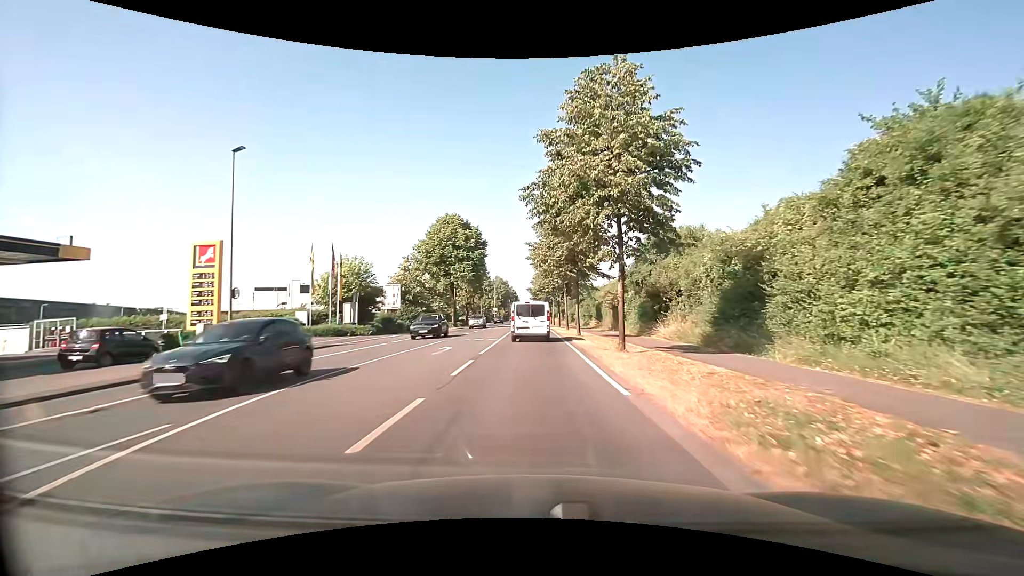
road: secondary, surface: asphalt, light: Day
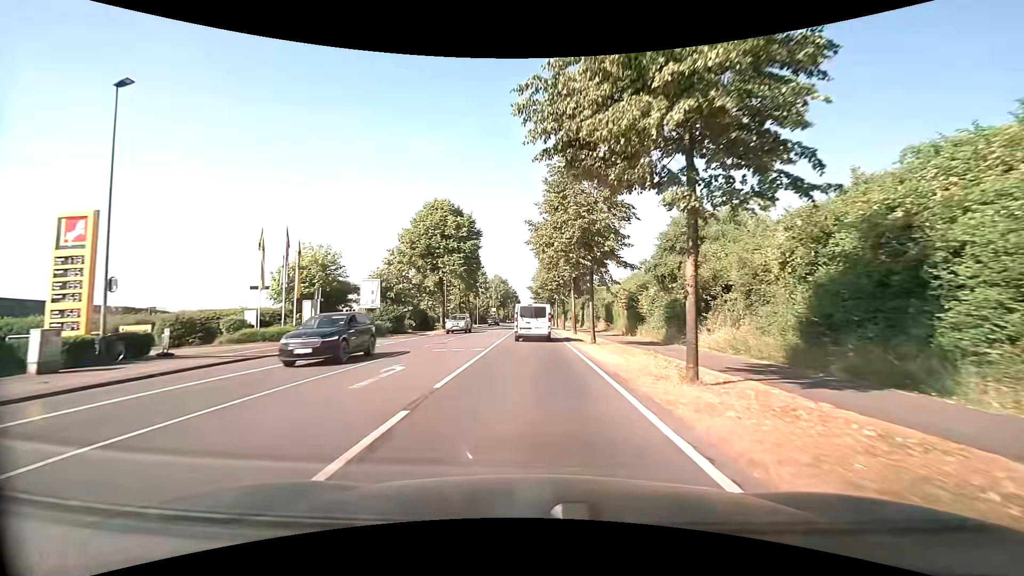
(0.0, +7.7) m; 0°
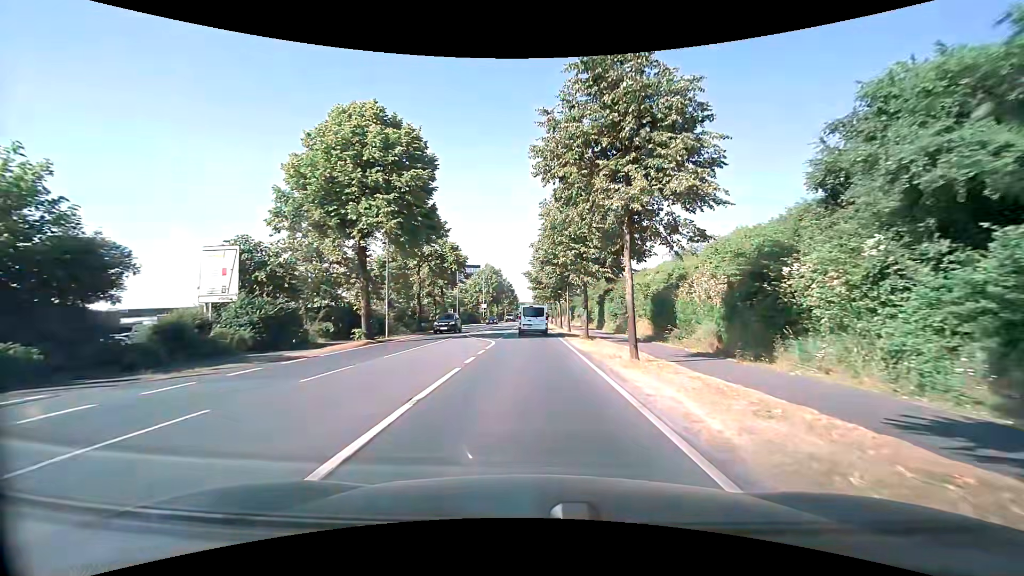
(+0.1, +23.0) m; 0°
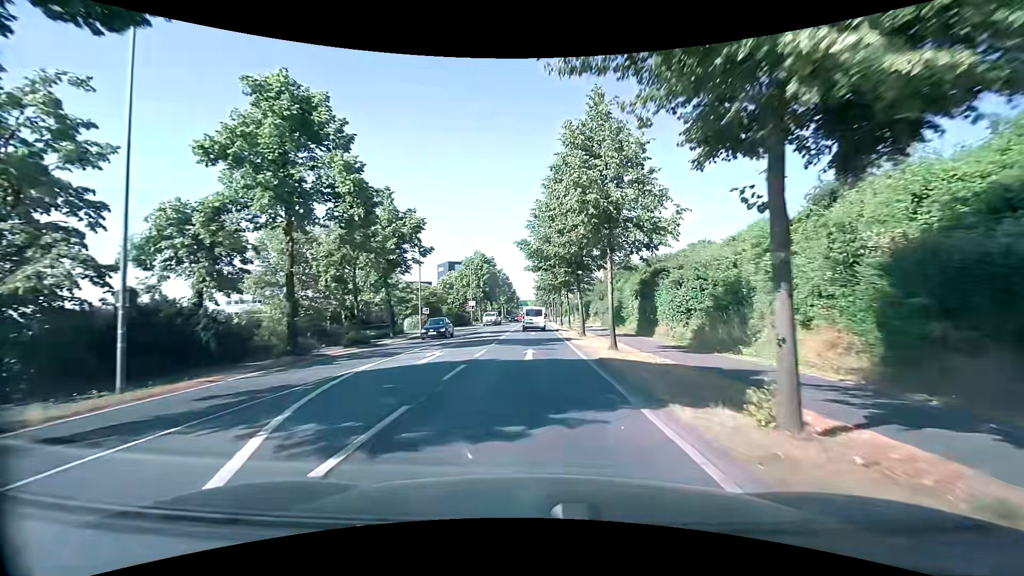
(0.0, +22.9) m; 0°
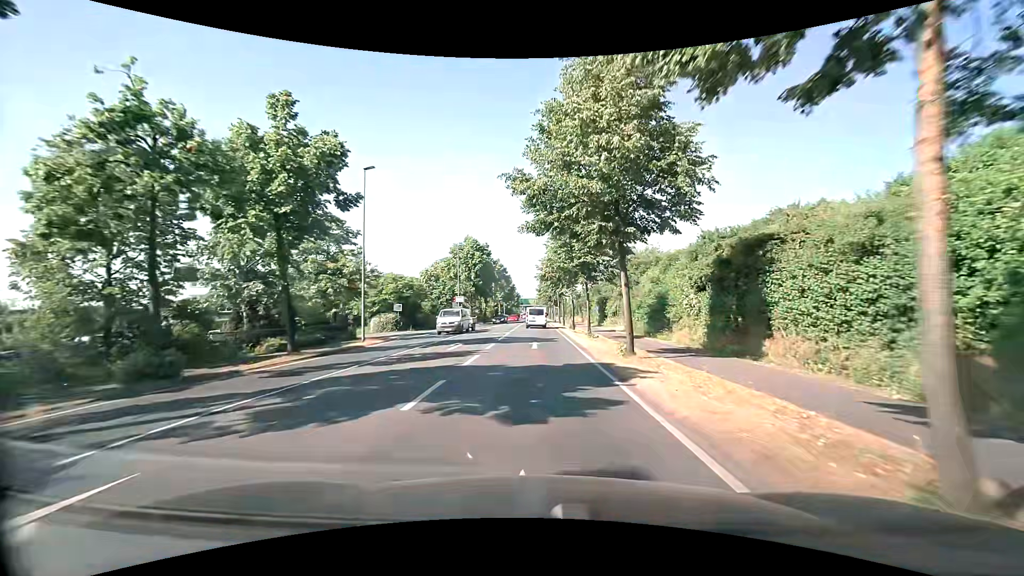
(-0.1, +15.3) m; 0°
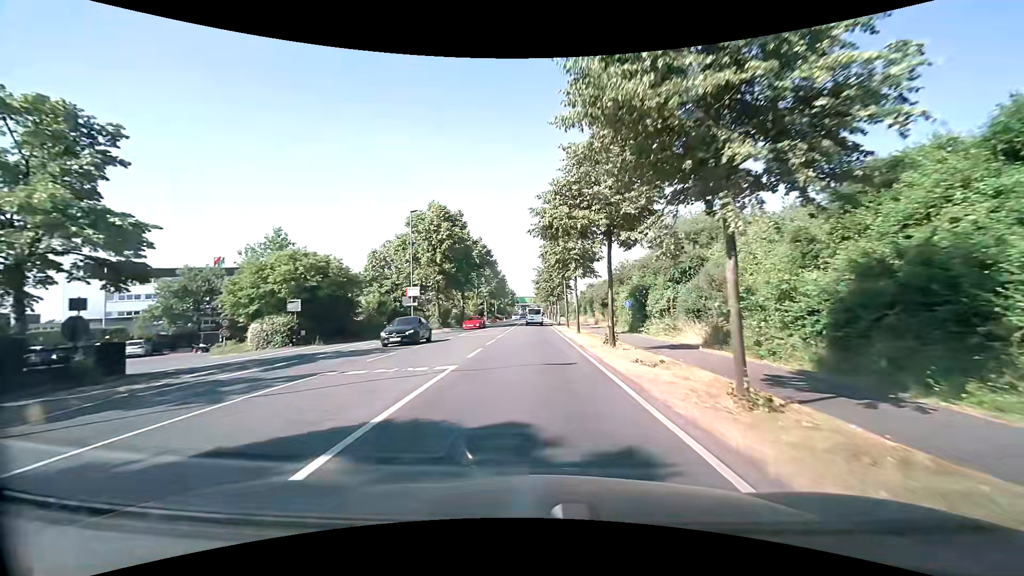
(+0.2, +23.1) m; 0°
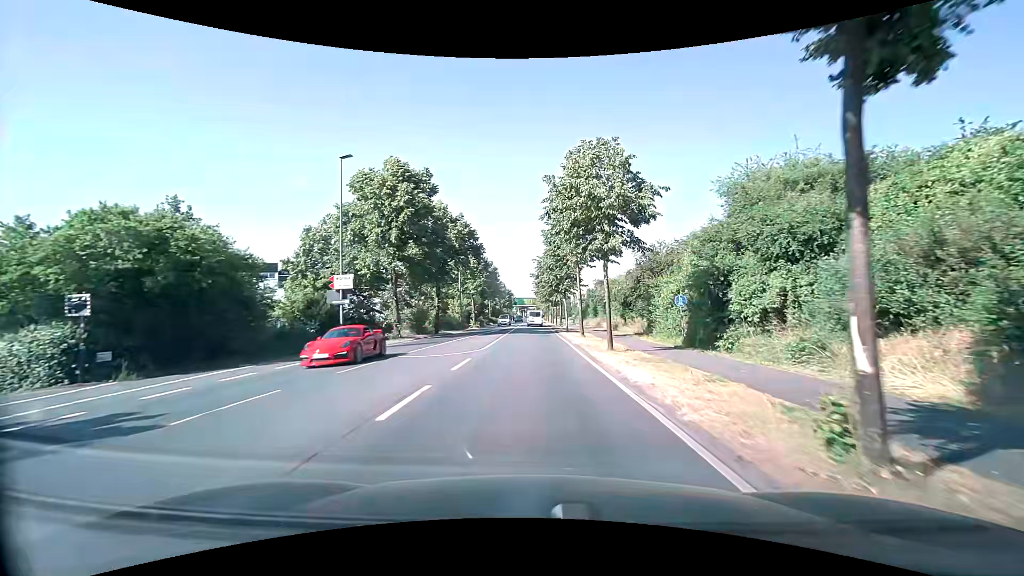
(0.0, +15.2) m; 0°
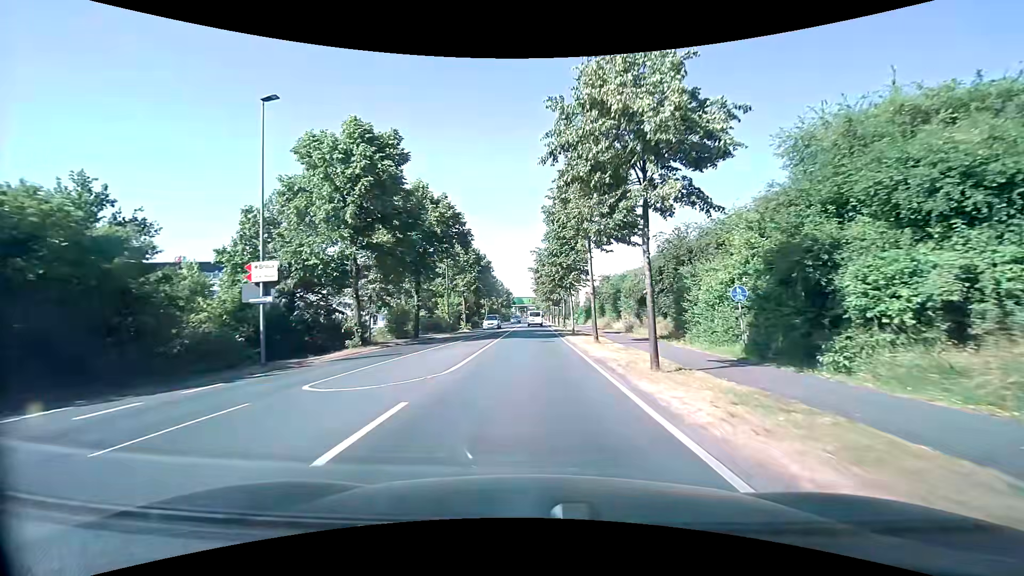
(0.0, +7.6) m; 0°
(0, +10) (0, +20) (0, +30) (0, +40) (0, +50) (0, +60) (0, +70) (0, +80) (0, +90) (0, +100) m
